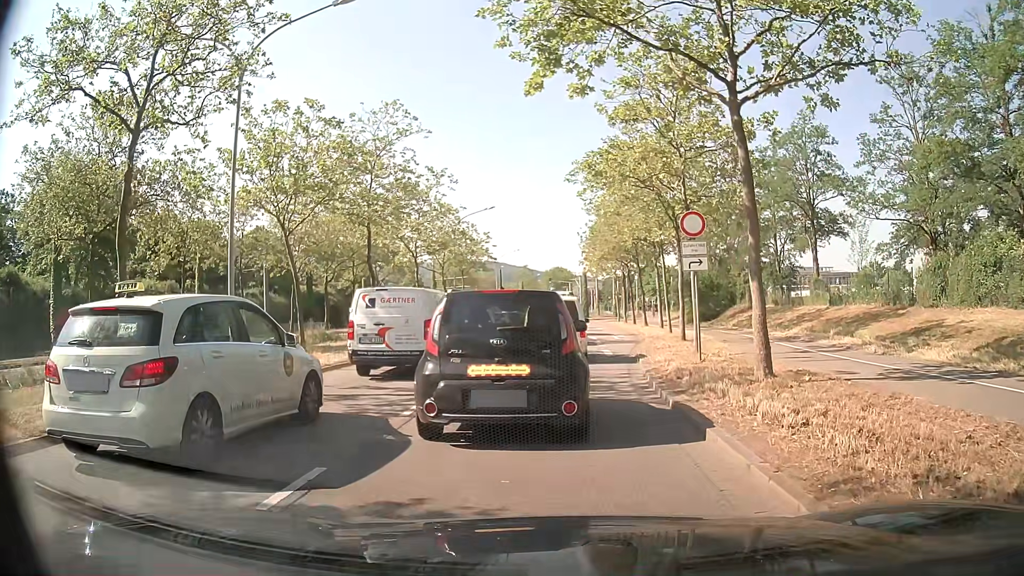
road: primary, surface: asphalt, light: Day
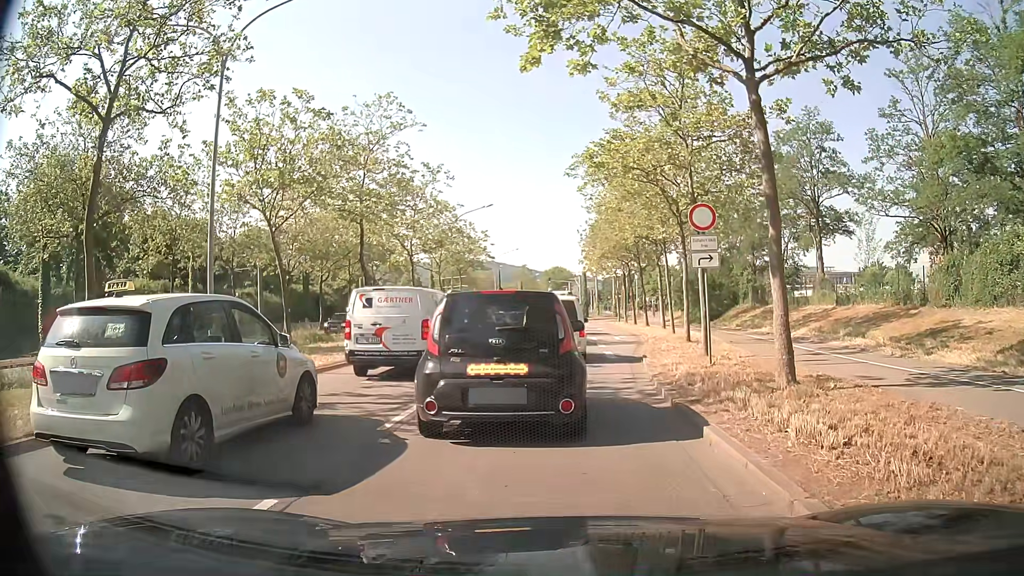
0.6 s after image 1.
(0.0, +1.1) m; +1°
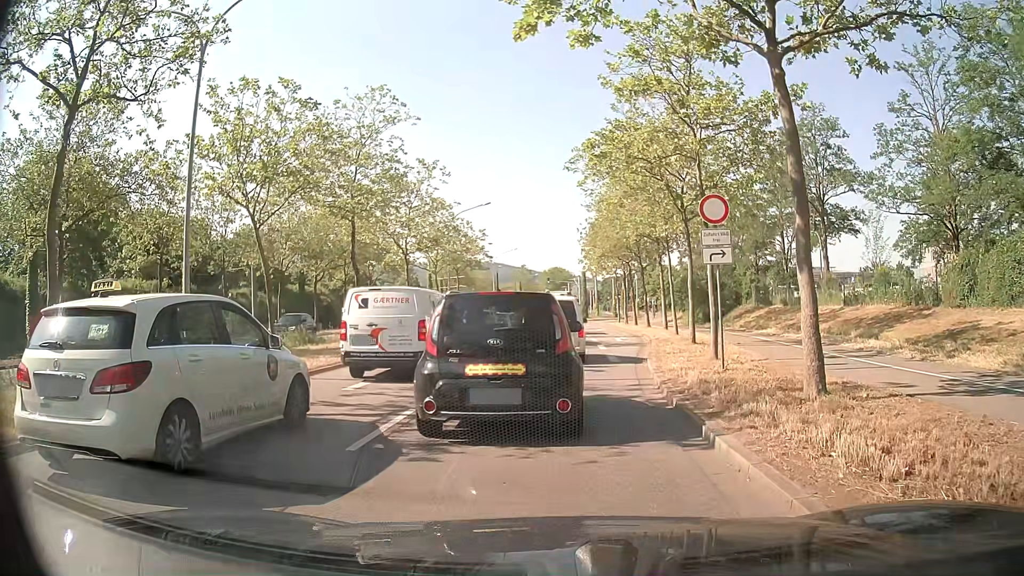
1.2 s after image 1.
(0.0, +1.2) m; 0°
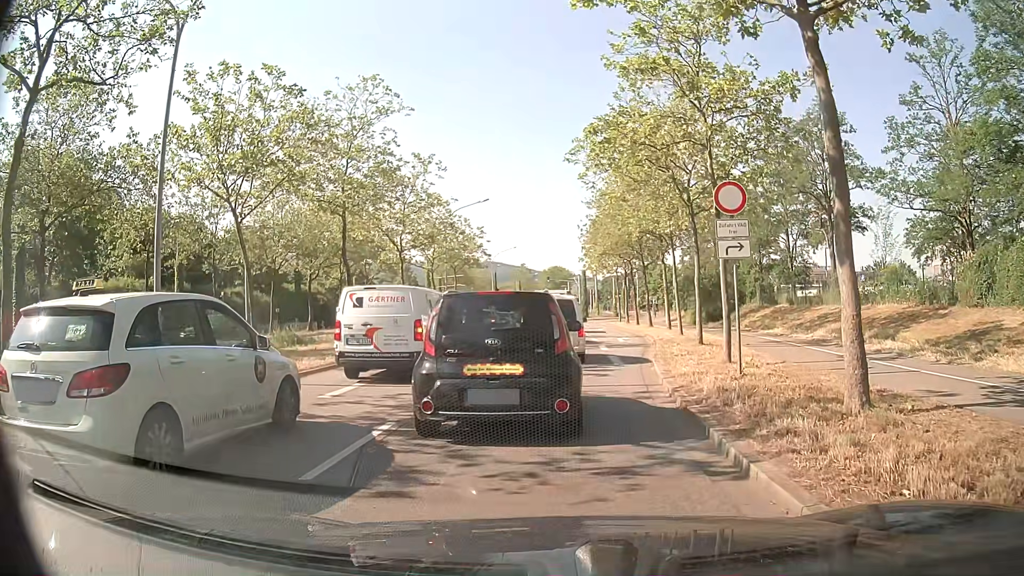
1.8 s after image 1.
(0.0, +1.3) m; -1°
